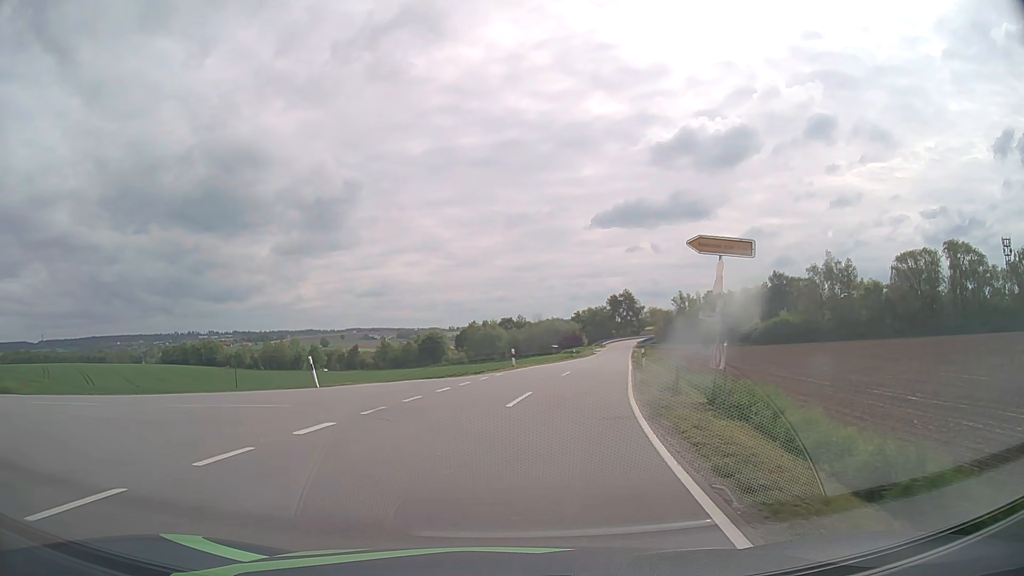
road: tertiary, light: Day
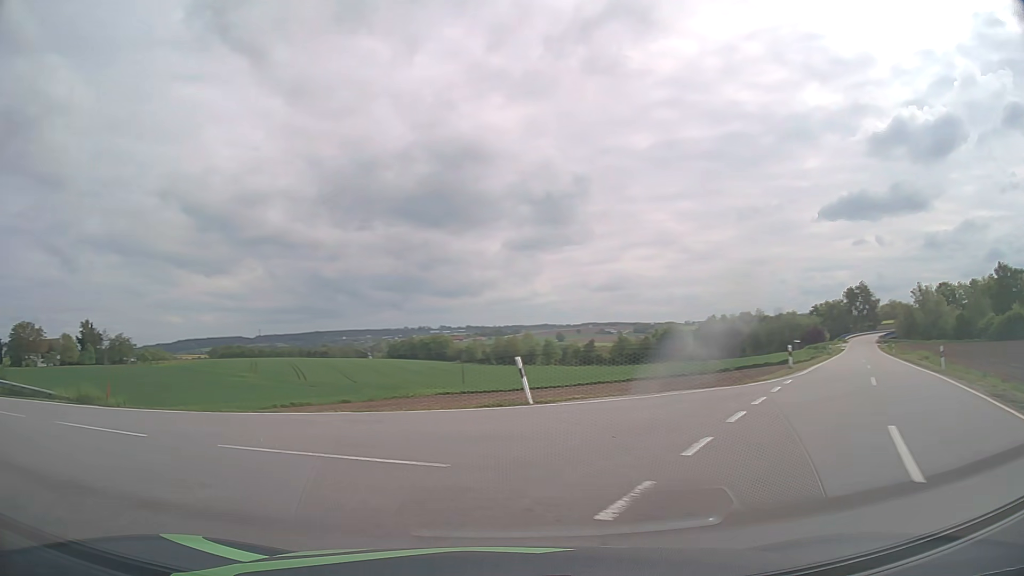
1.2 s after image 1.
(-1.2, +8.1) m; -19°
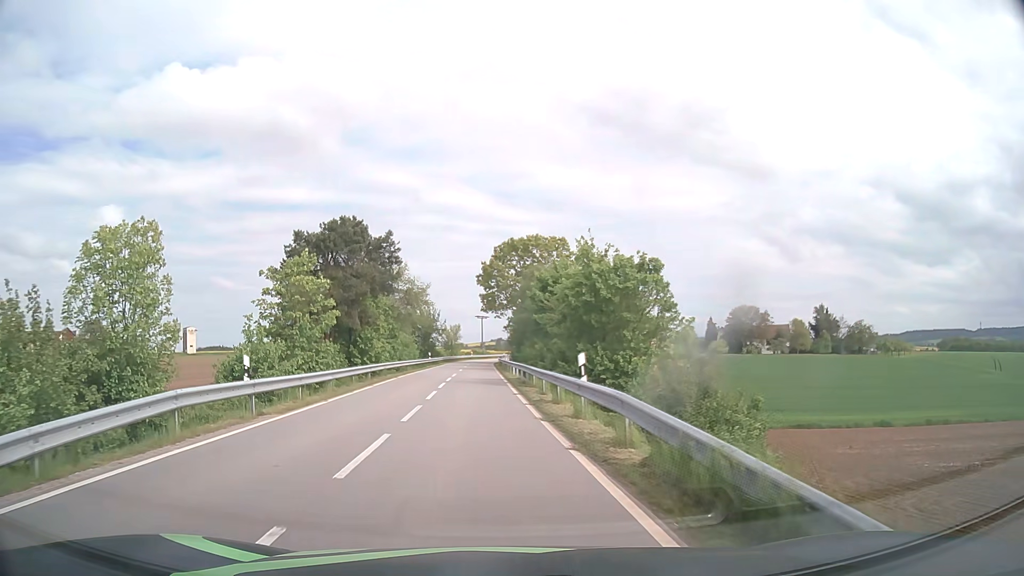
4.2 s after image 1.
(-14.4, +17.2) m; -63°
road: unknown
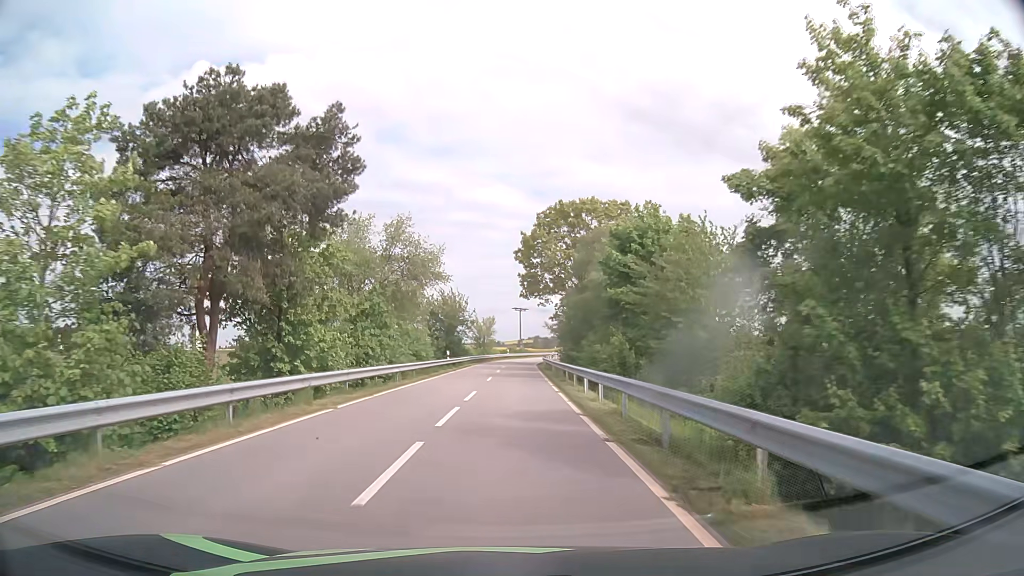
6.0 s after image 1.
(-0.9, +19.9) m; -3°
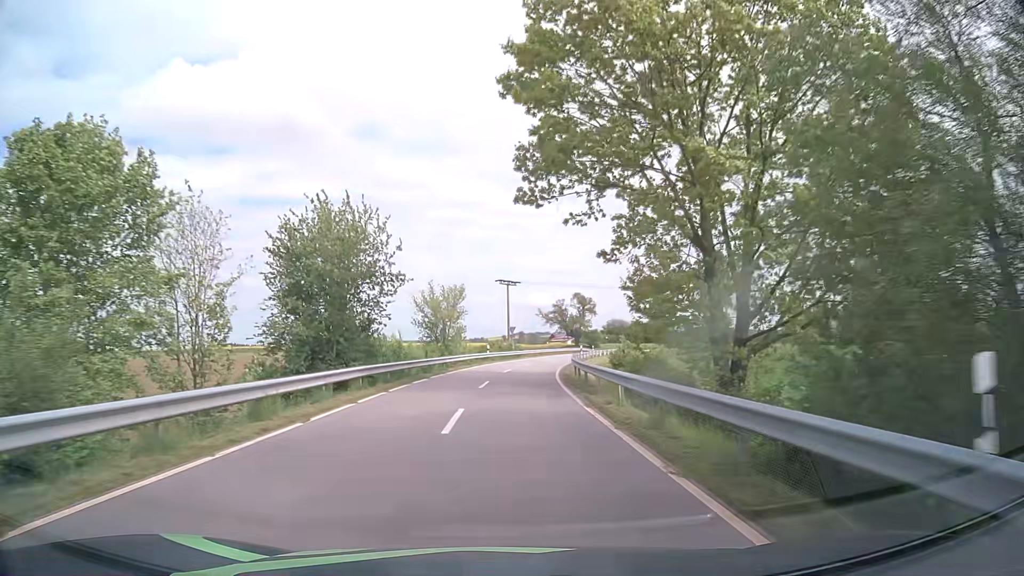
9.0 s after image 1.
(+0.4, +43.8) m; +1°
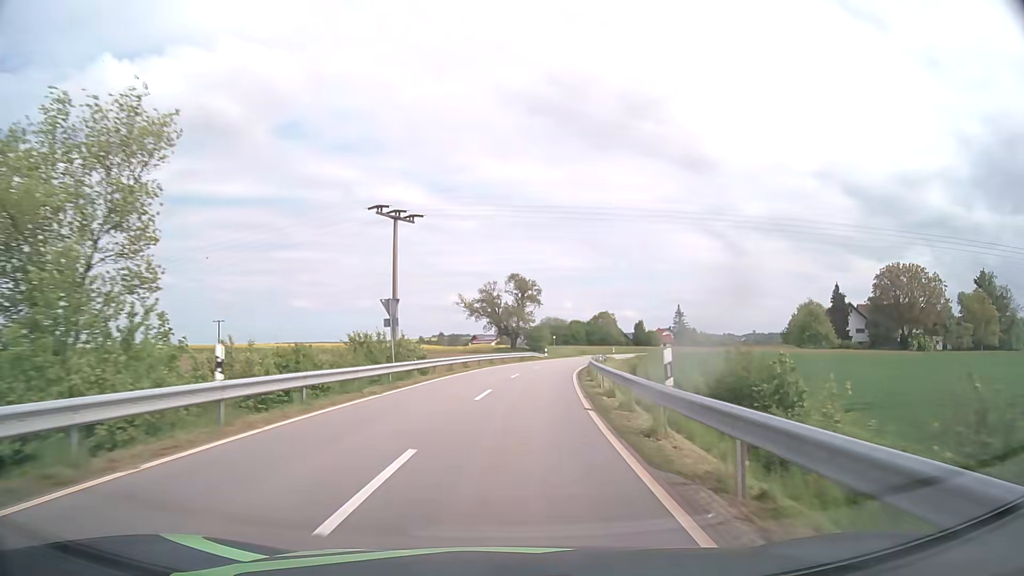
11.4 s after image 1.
(+1.7, +41.5) m; +6°
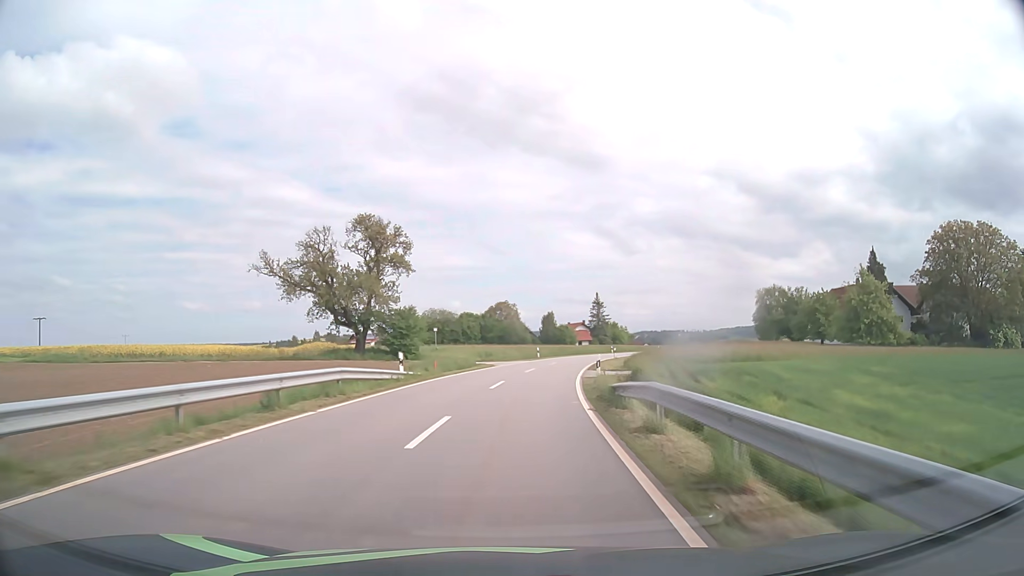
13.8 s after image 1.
(+3.7, +44.7) m; +9°
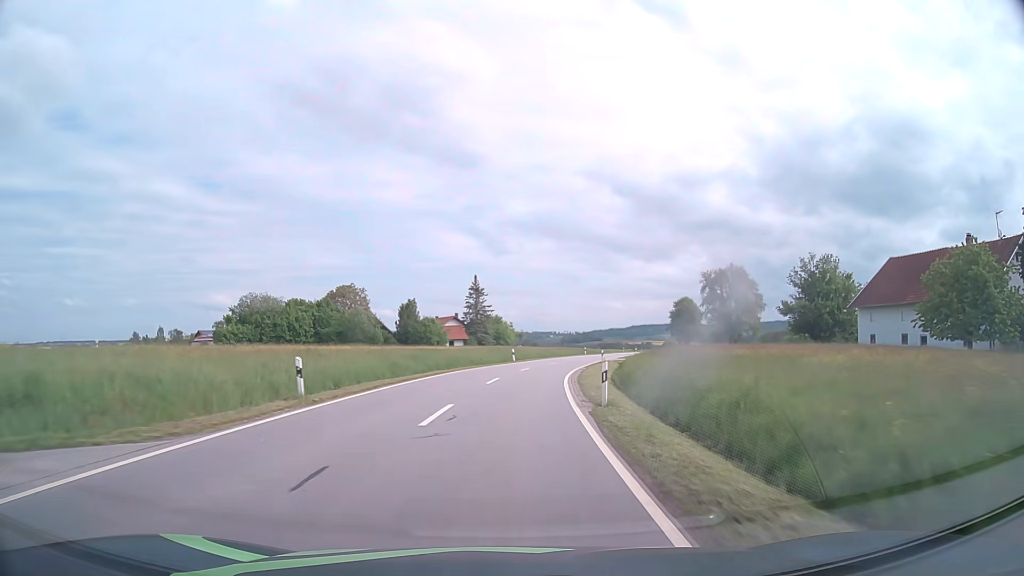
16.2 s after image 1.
(+4.8, +46.0) m; +11°
(0, +10) (+1, +20) (+2, +30) (+3, +40) (+5, +50) (+7, +59) (+9, +69) (+12, +79) (+14, +89) (+17, +98) m
